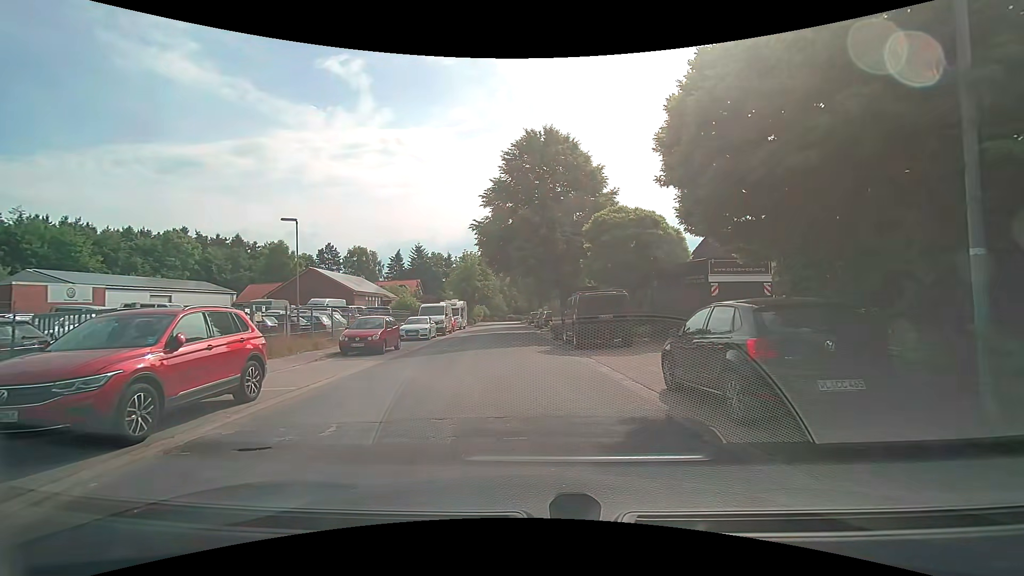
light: Day
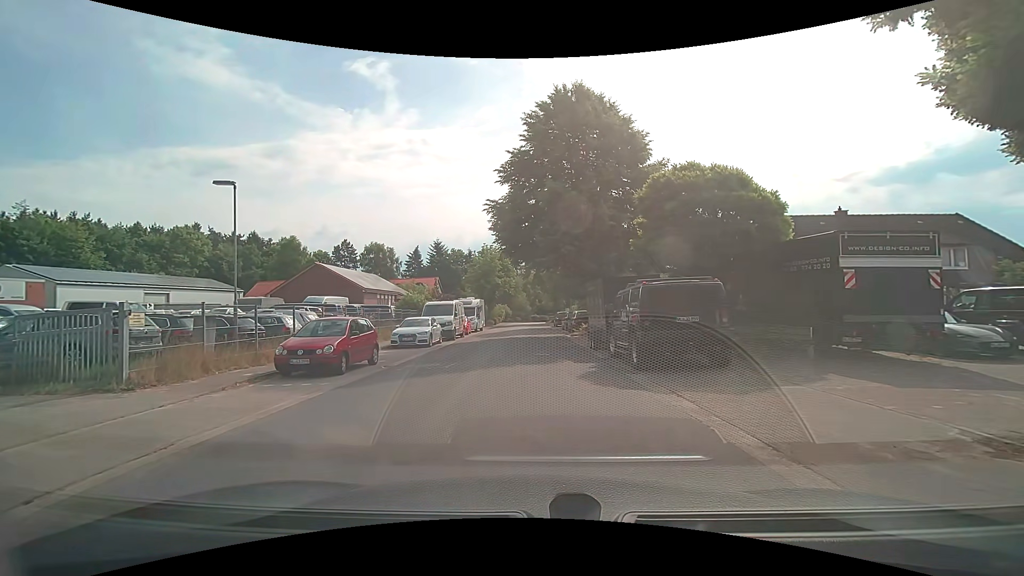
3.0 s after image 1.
(-0.1, +6.4) m; -1°
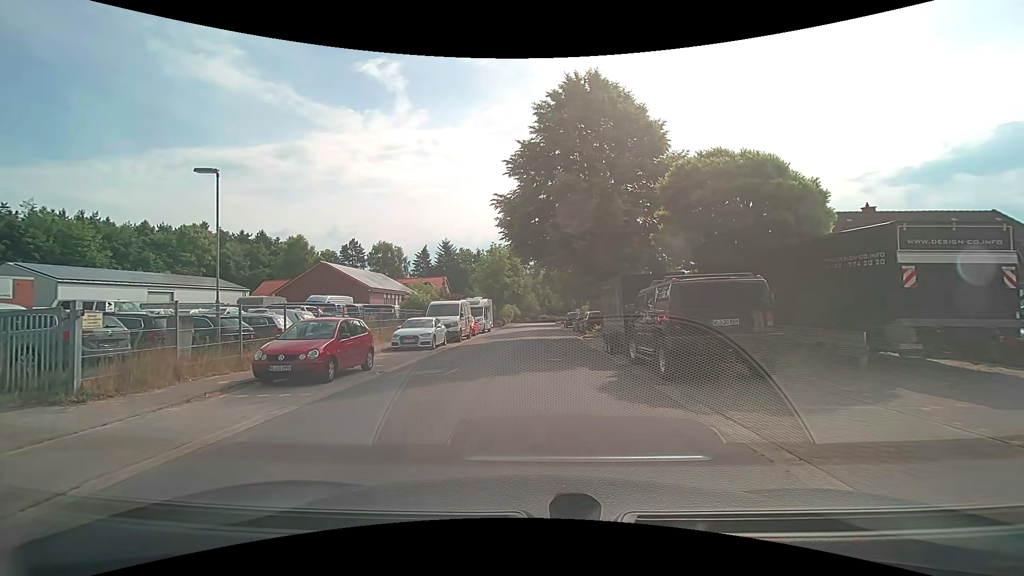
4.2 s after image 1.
(0.0, +1.4) m; 0°
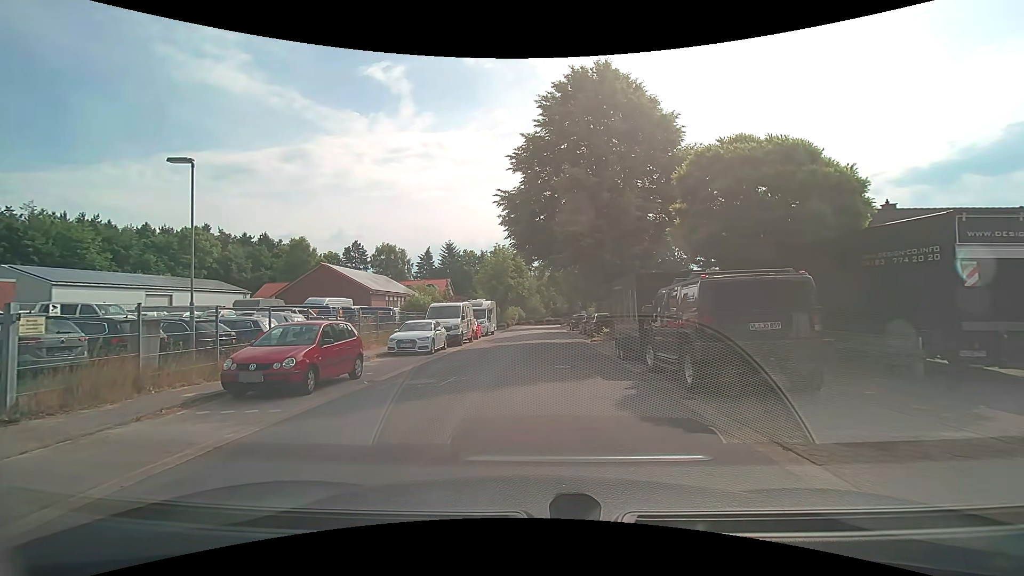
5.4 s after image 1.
(0.0, +1.3) m; 0°
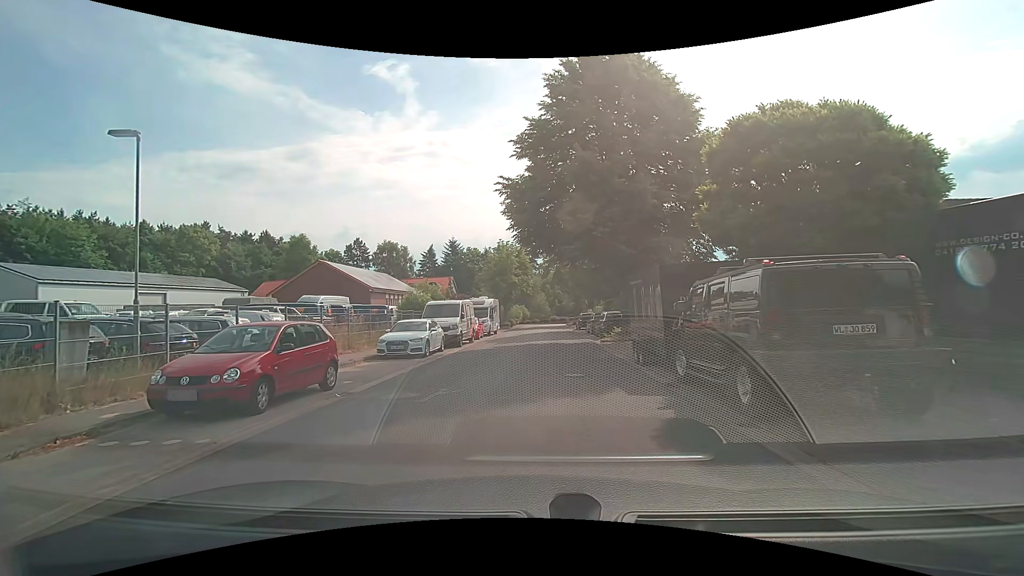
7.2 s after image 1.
(0.0, +2.0) m; 0°
